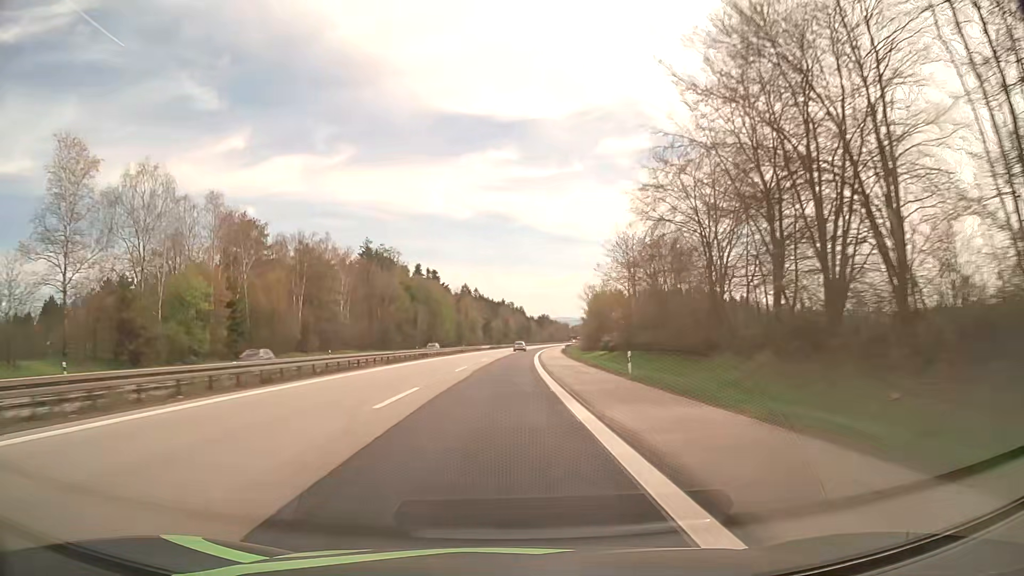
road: motorway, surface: asphalt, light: Day
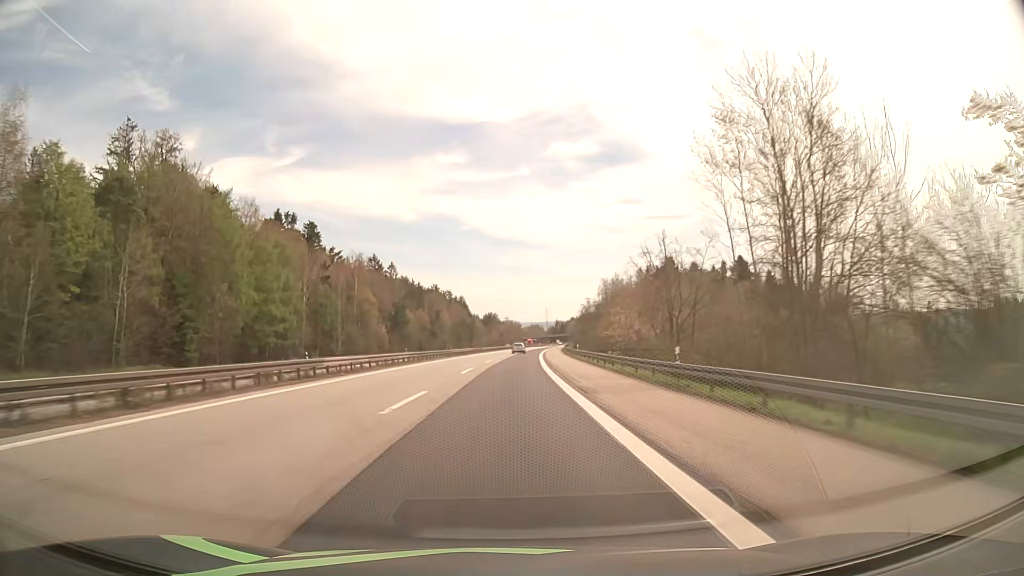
(+4.7, +108.1) m; +5°
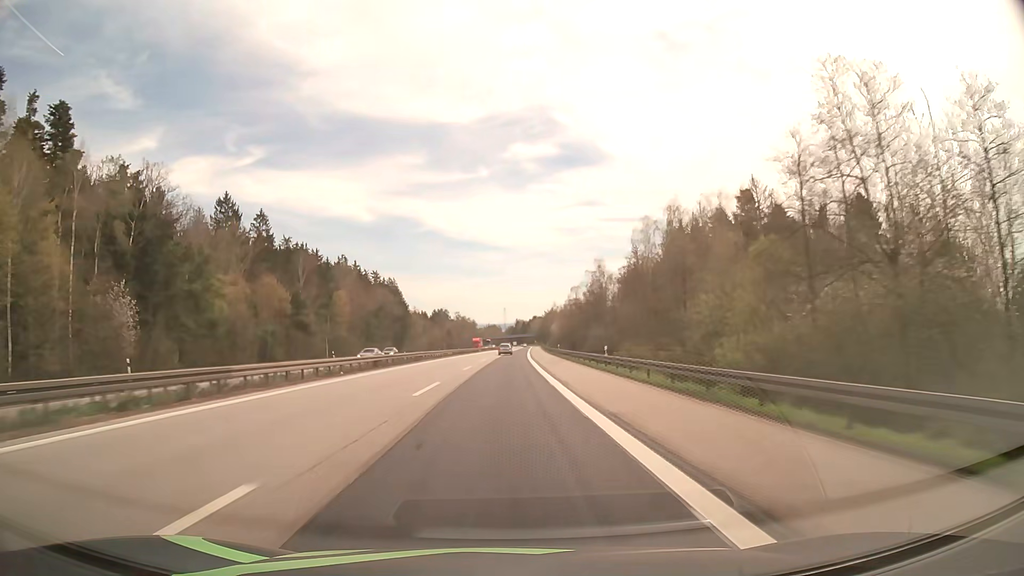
(+2.8, +84.3) m; +4°
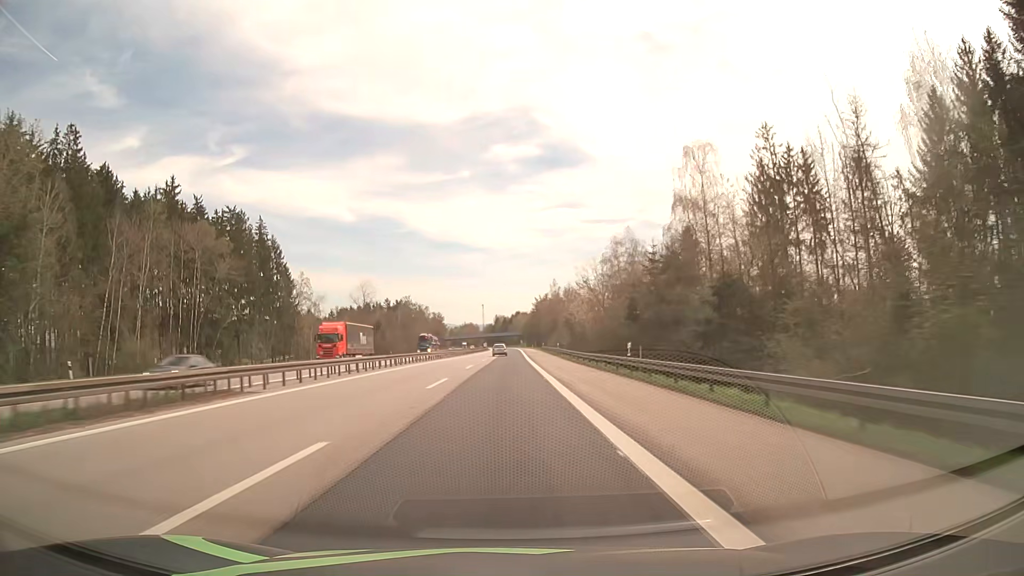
(+2.1, +104.7) m; +2°
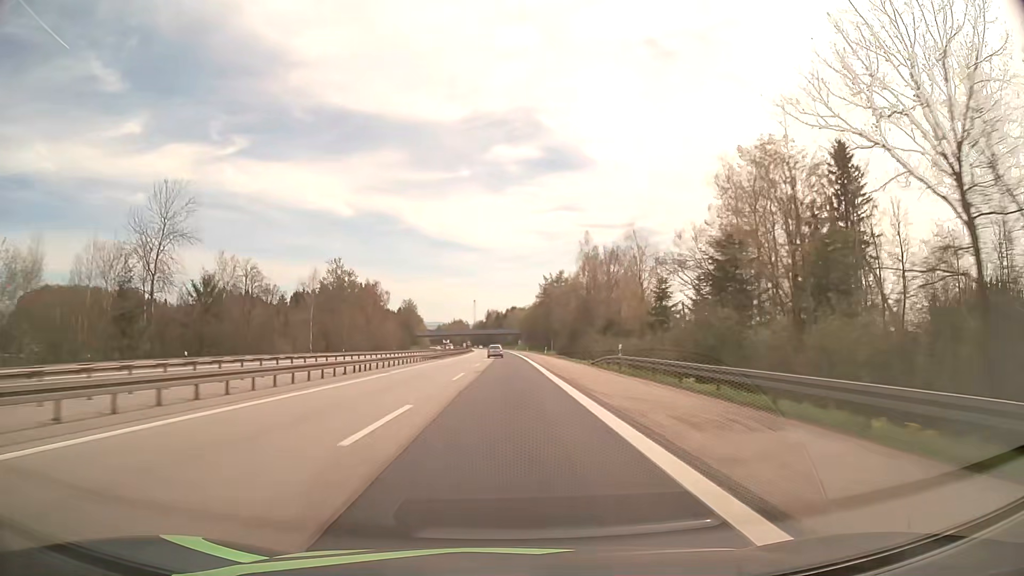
(+0.3, +83.7) m; 0°
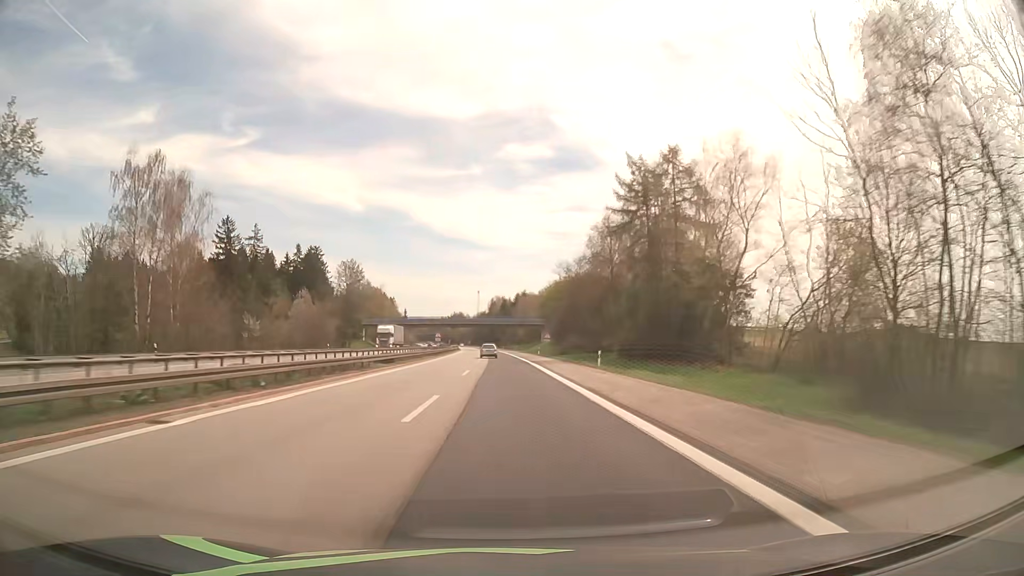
(-0.3, +105.0) m; 0°
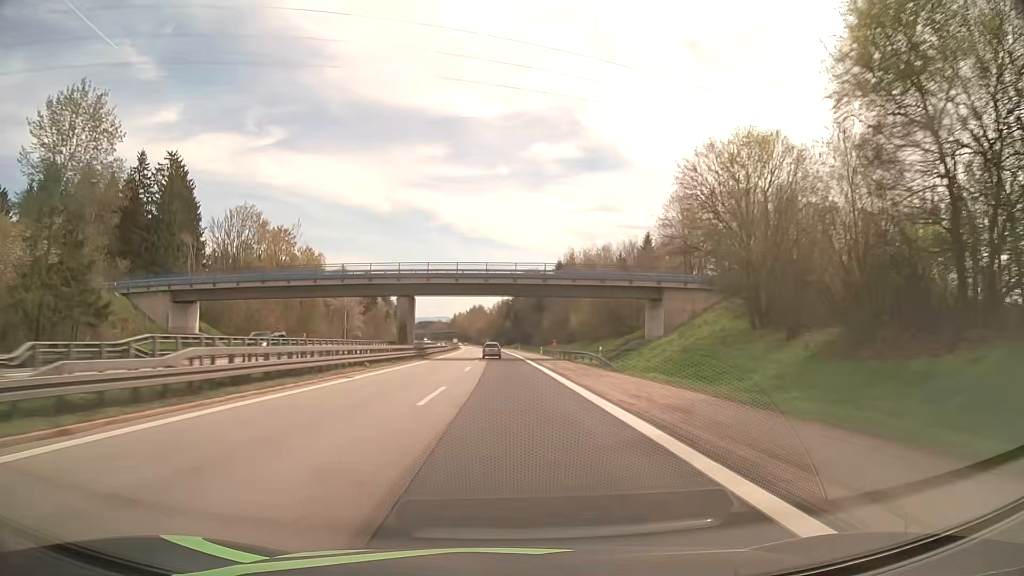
(-1.9, +105.1) m; -2°
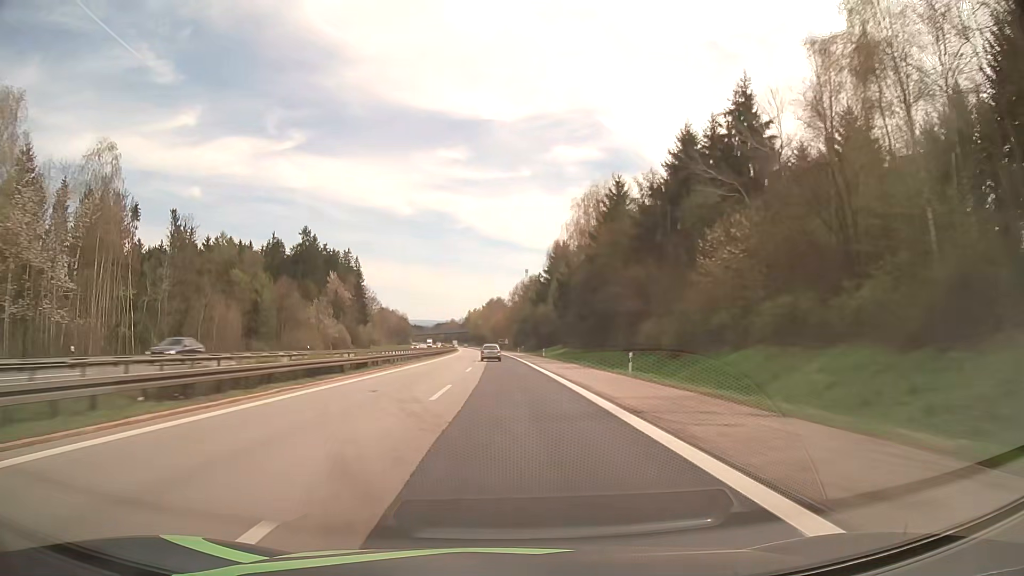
(-1.6, +105.9) m; -2°
(0, +10) (0, +20) (0, +30) (0, +40) (0, +50) (0, +60) (-1, +70) (-1, +80) (-1, +90) (-1, +100) m
